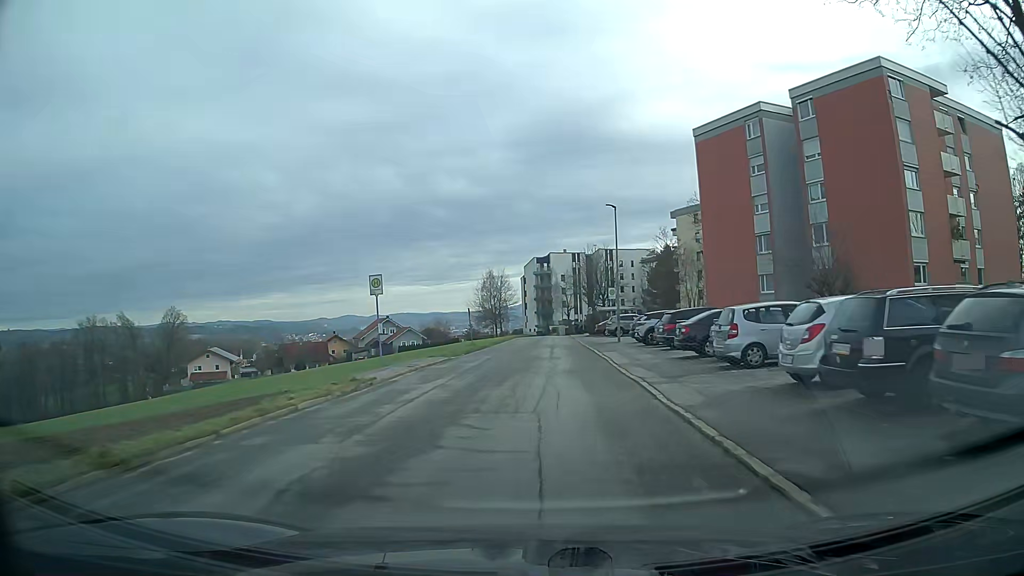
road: unclassified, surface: asphalt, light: Day
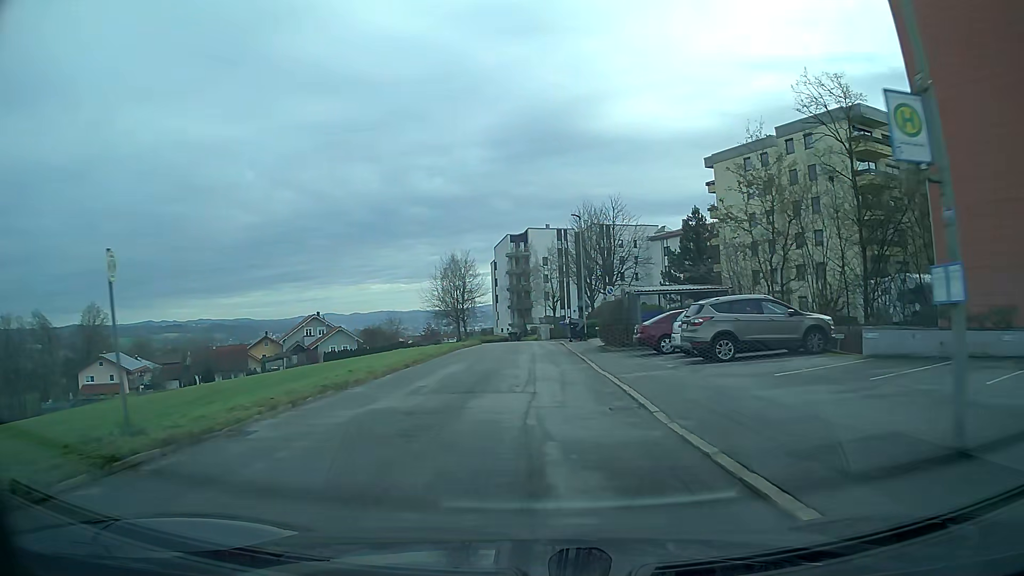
(+1.2, +34.8) m; +2°
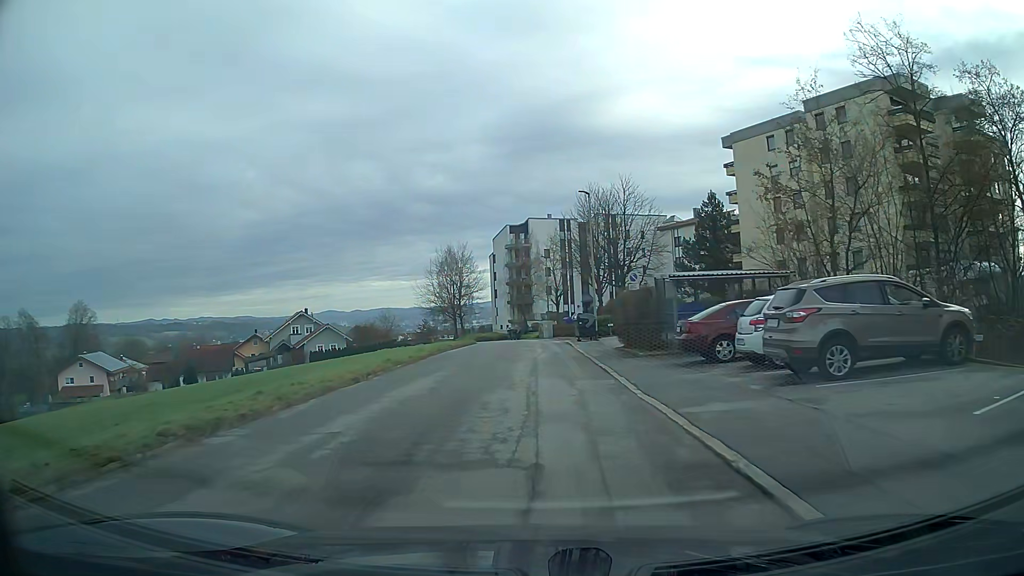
(0.0, +6.9) m; 0°
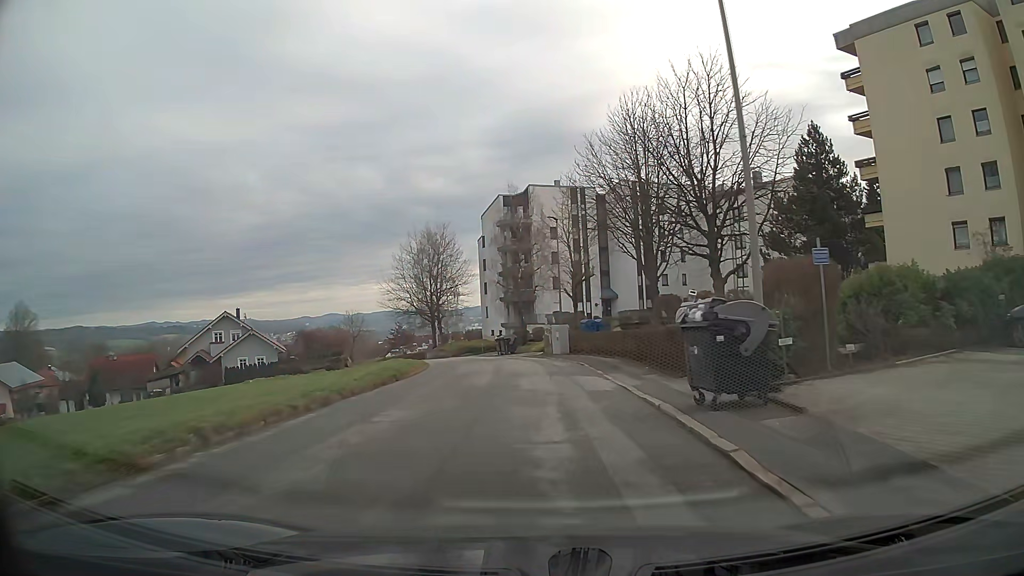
(-0.1, +27.1) m; 0°
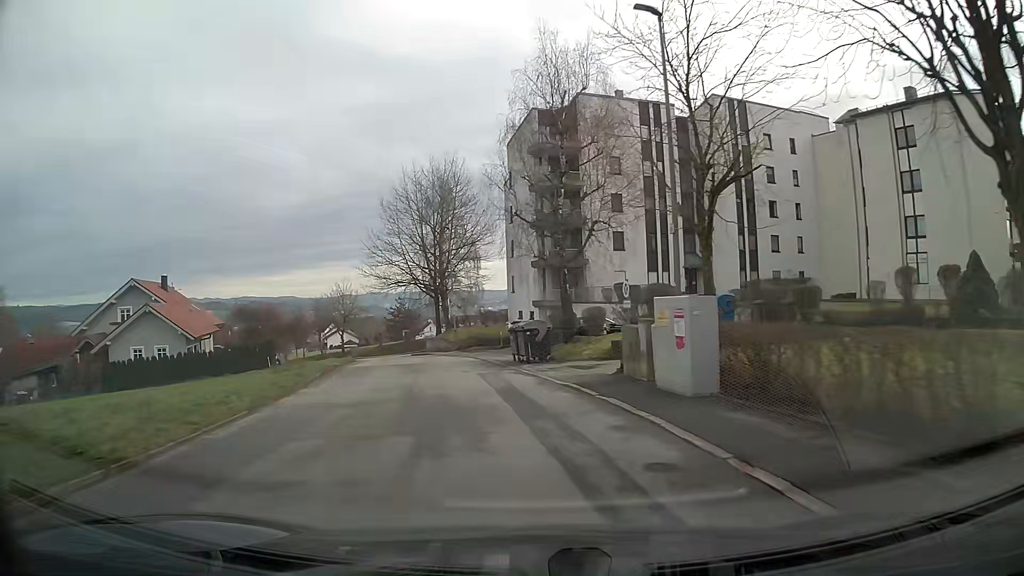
(-0.6, +26.2) m; -5°
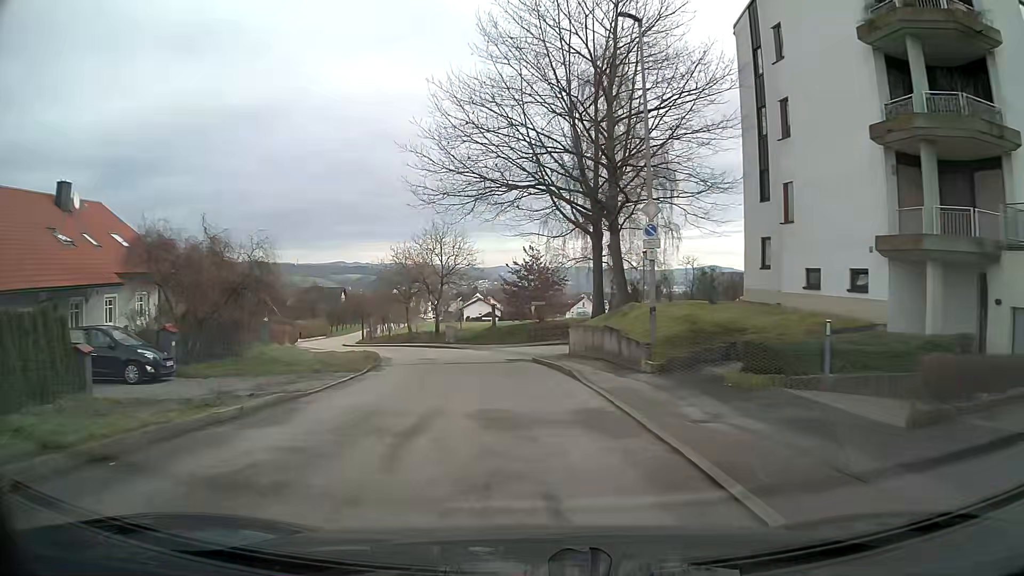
(-4.2, +32.5) m; -12°
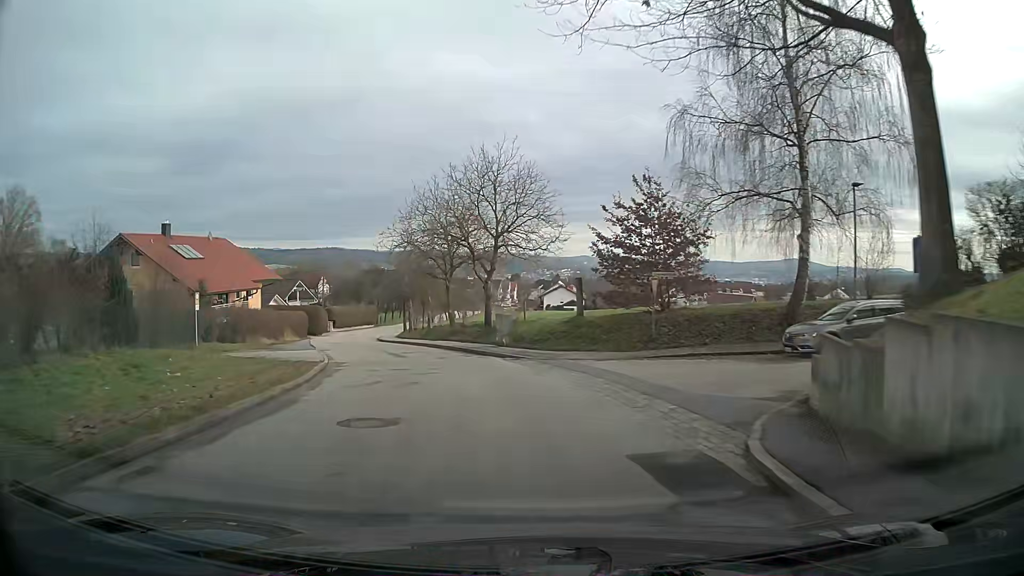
(-1.2, +19.9) m; -7°
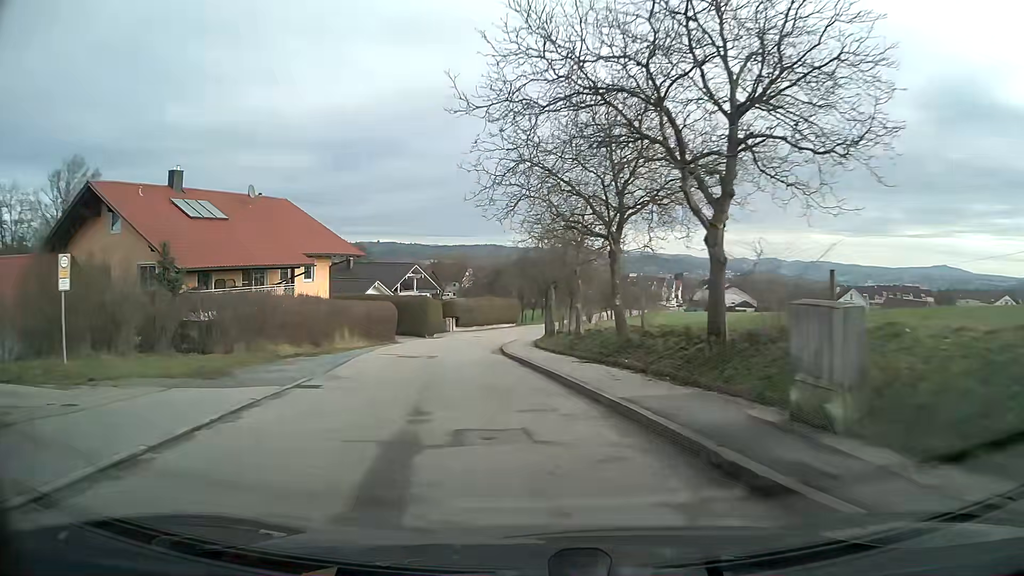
(-2.5, +19.8) m; -14°
